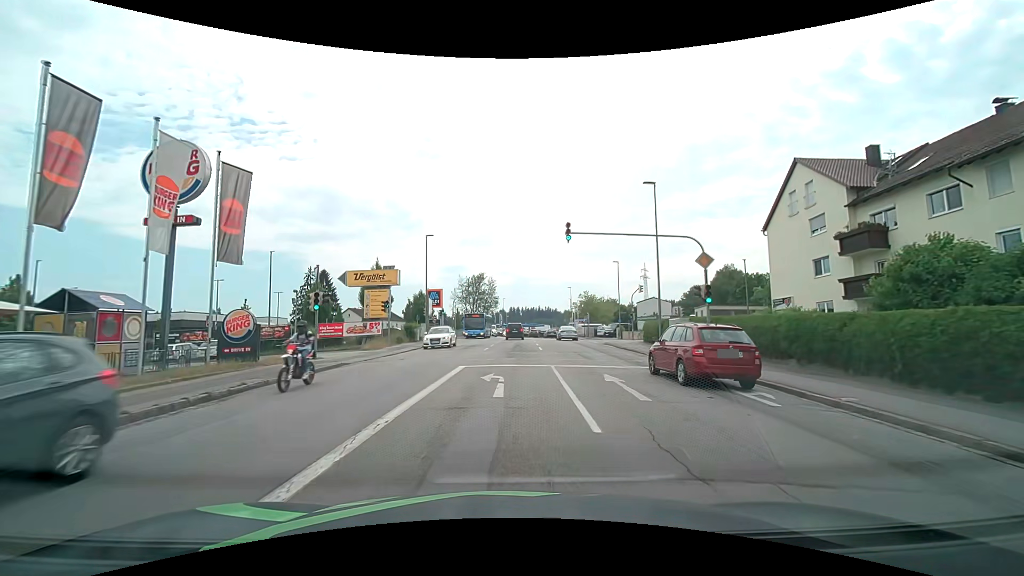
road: tertiary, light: Day
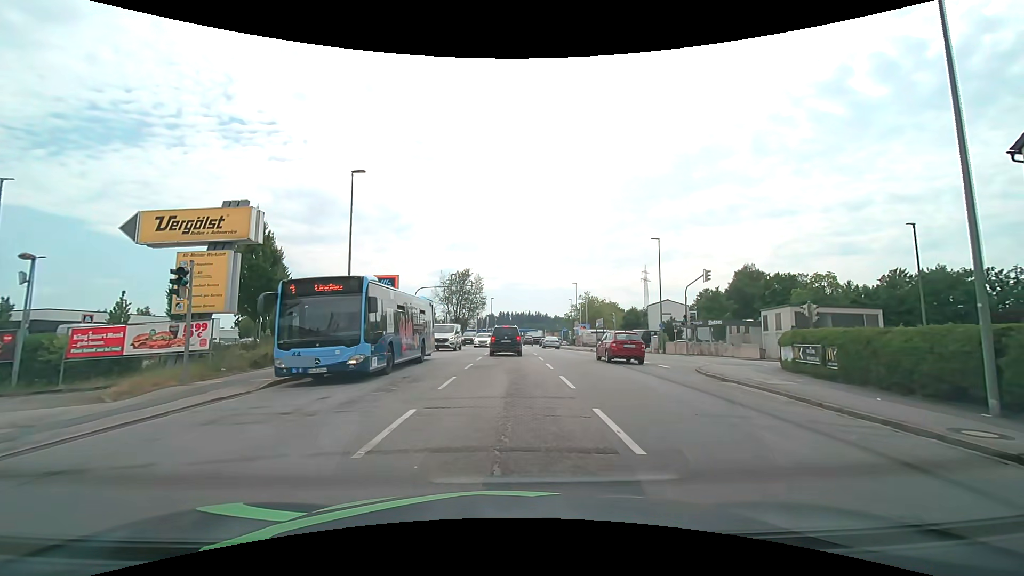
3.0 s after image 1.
(+0.4, +20.8) m; +2°
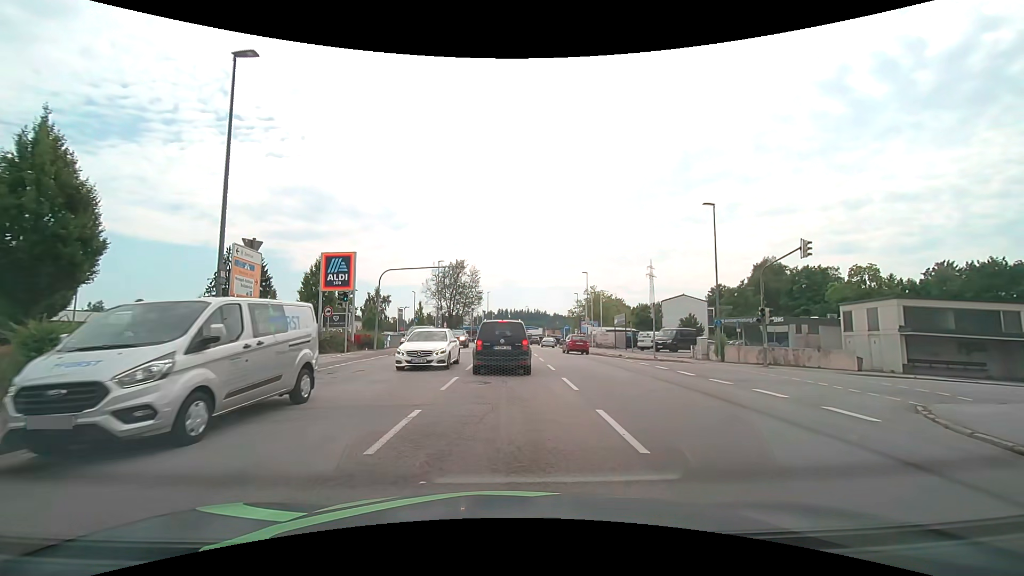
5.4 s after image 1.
(0.0, +11.7) m; 0°
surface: asphalt
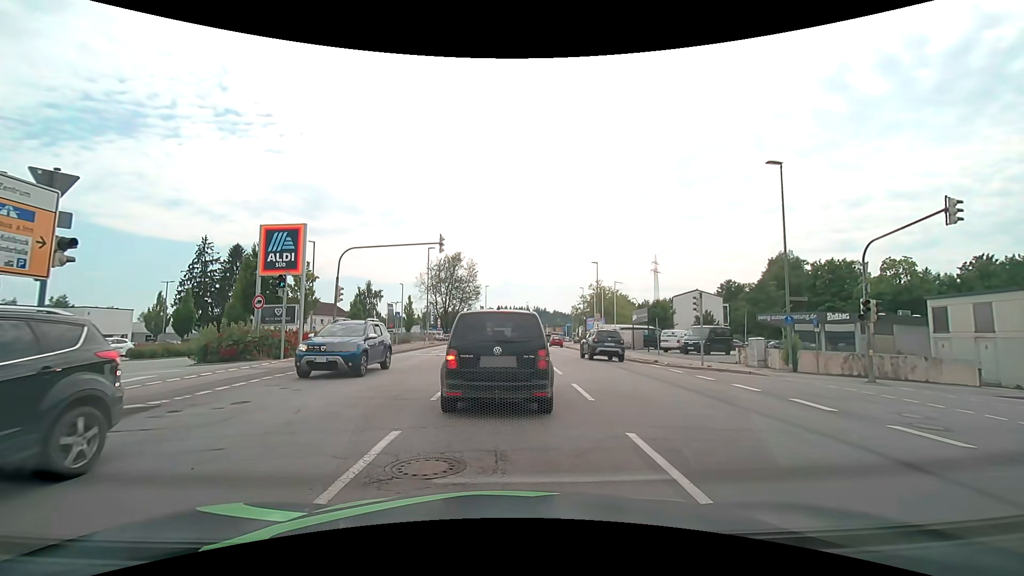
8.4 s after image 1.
(+0.1, +7.6) m; 0°
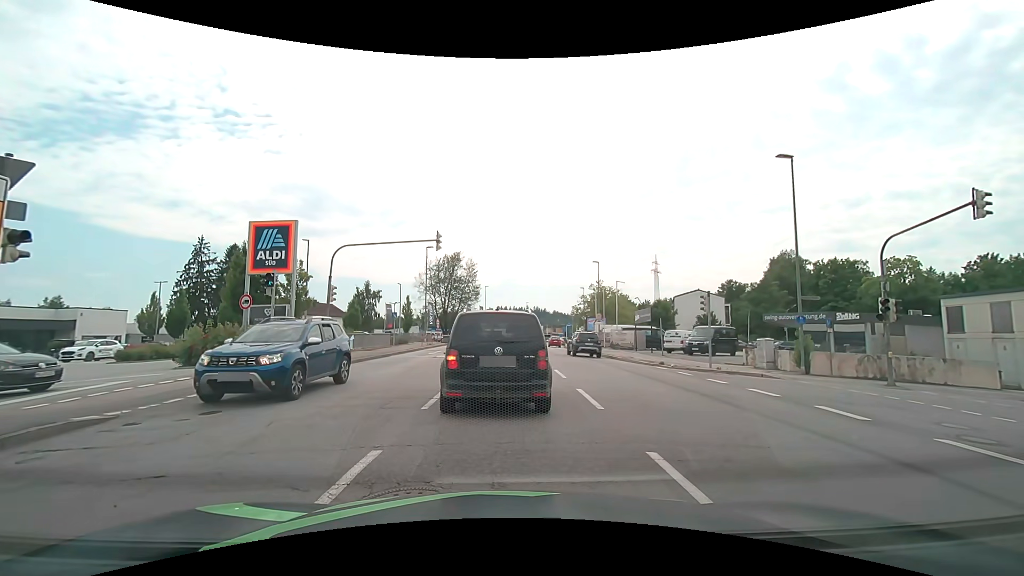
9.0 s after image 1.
(0.0, +1.0) m; +1°
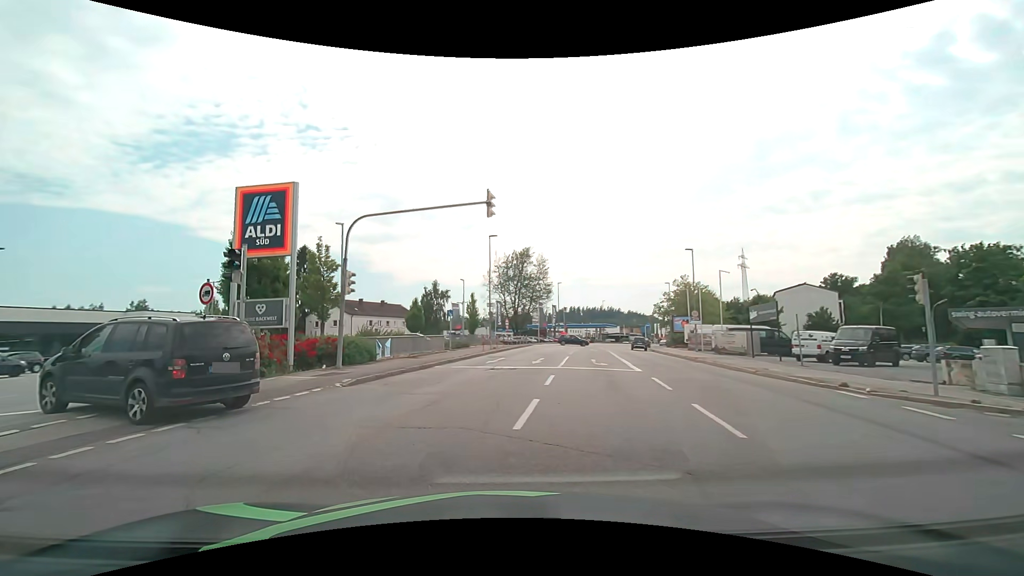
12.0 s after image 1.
(-0.2, +7.8) m; -8°
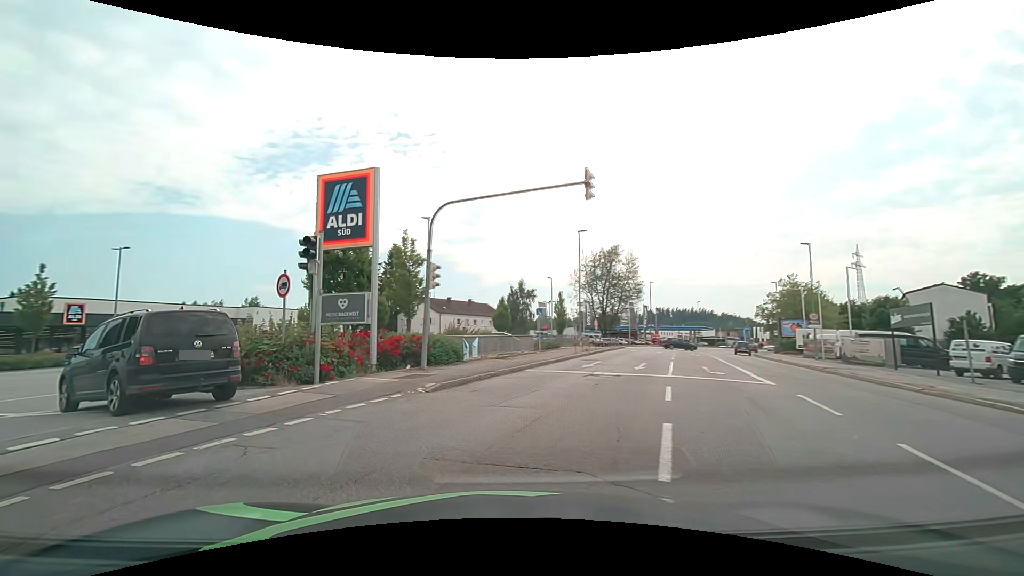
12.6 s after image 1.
(-0.2, +2.2) m; -9°
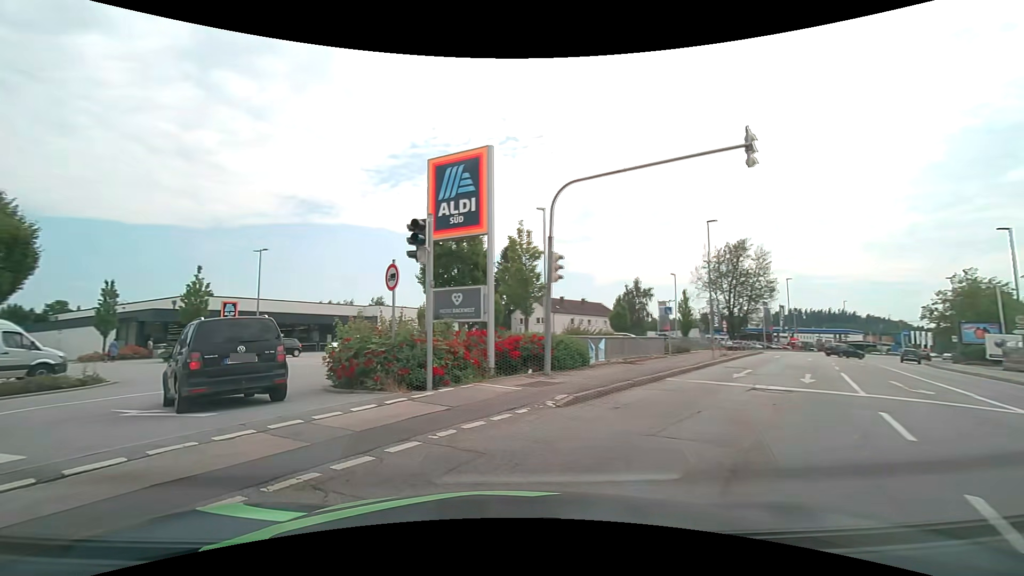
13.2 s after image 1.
(-0.2, +2.3) m; -12°
